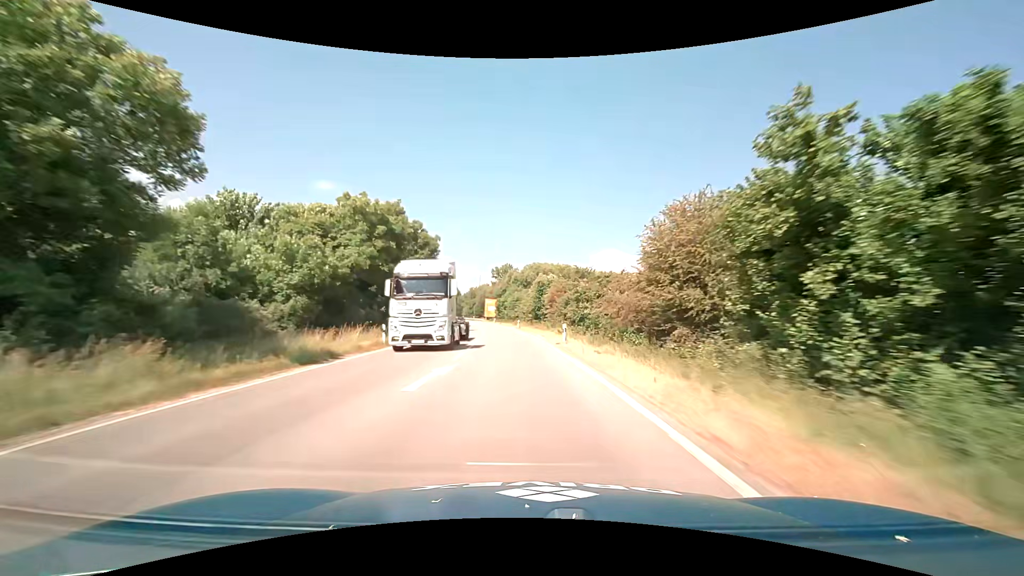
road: primary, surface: asphalt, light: Day
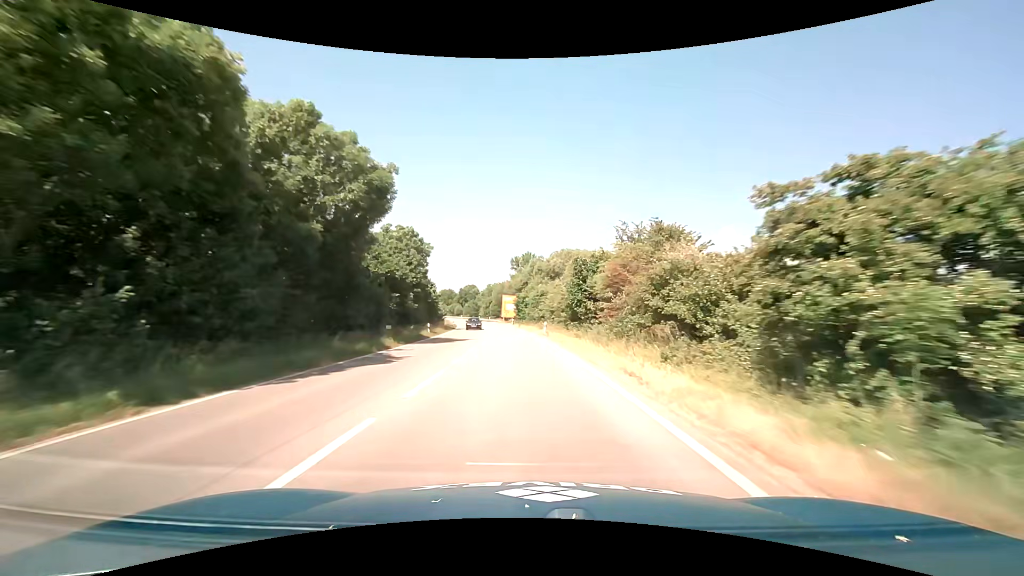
(-0.6, +24.7) m; -3°
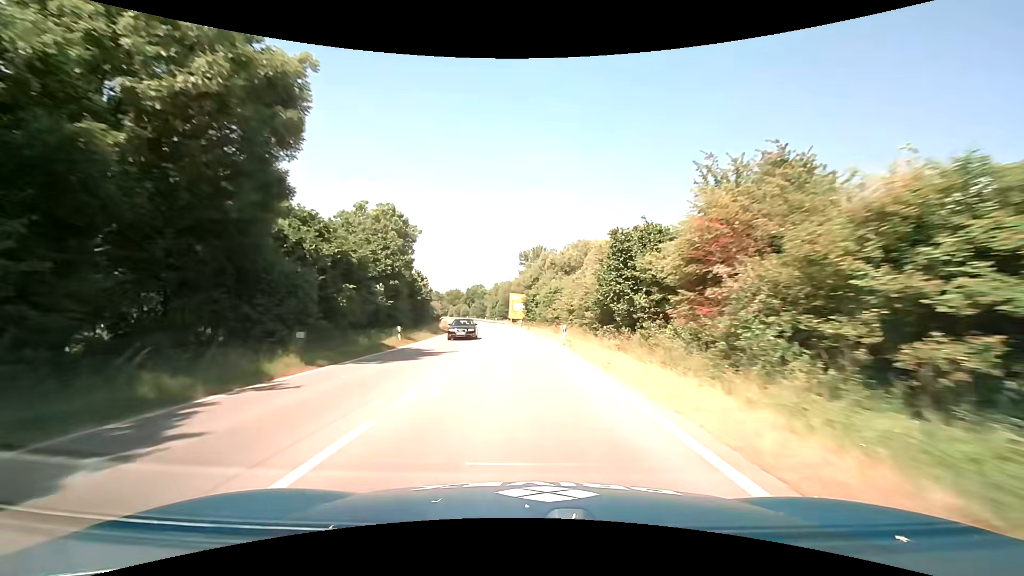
(-0.1, +12.1) m; -1°
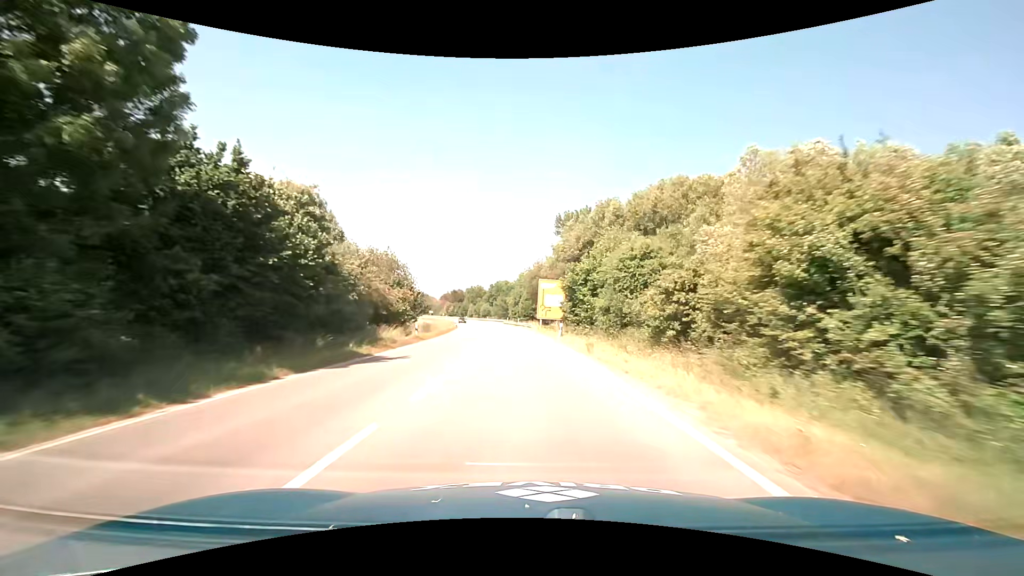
(-1.2, +35.4) m; -3°
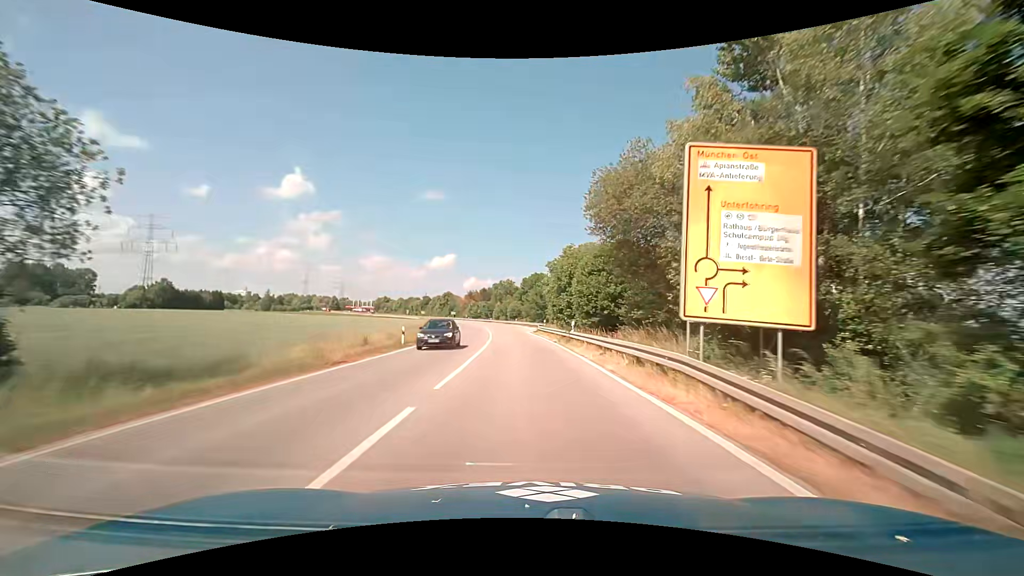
(-2.1, +46.0) m; -5°
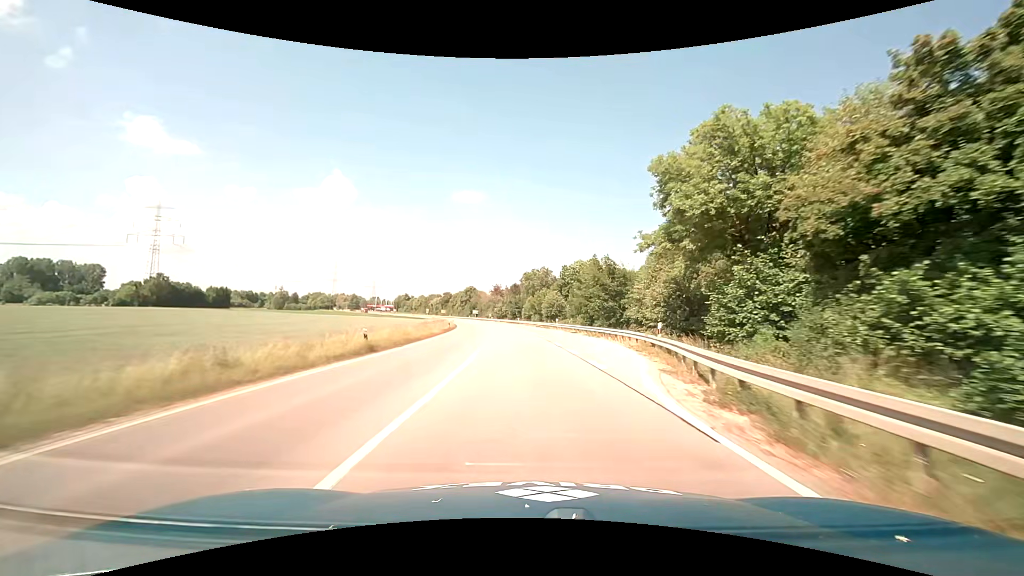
(-1.8, +44.9) m; -4°
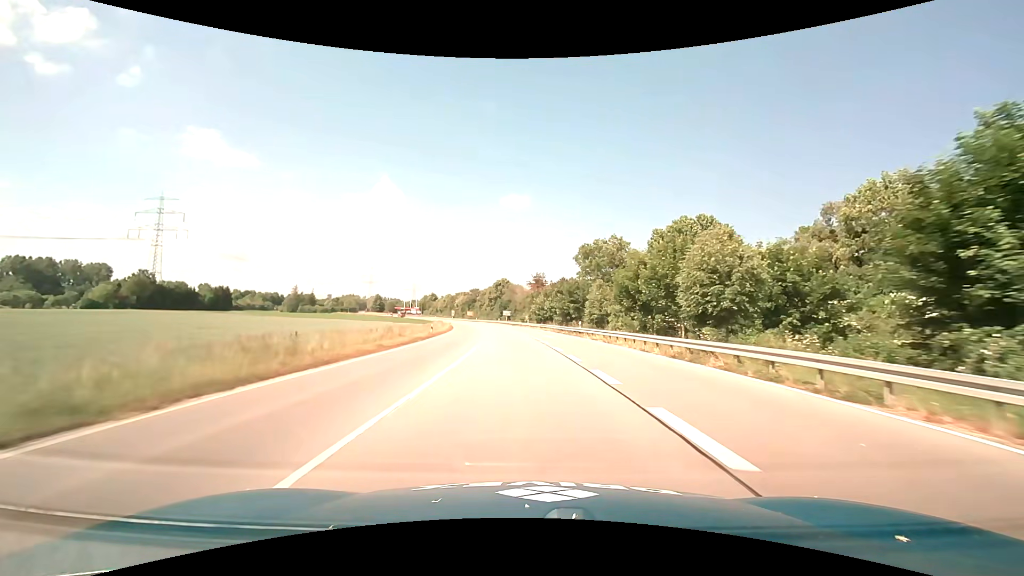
(-2.6, +56.8) m; -5°
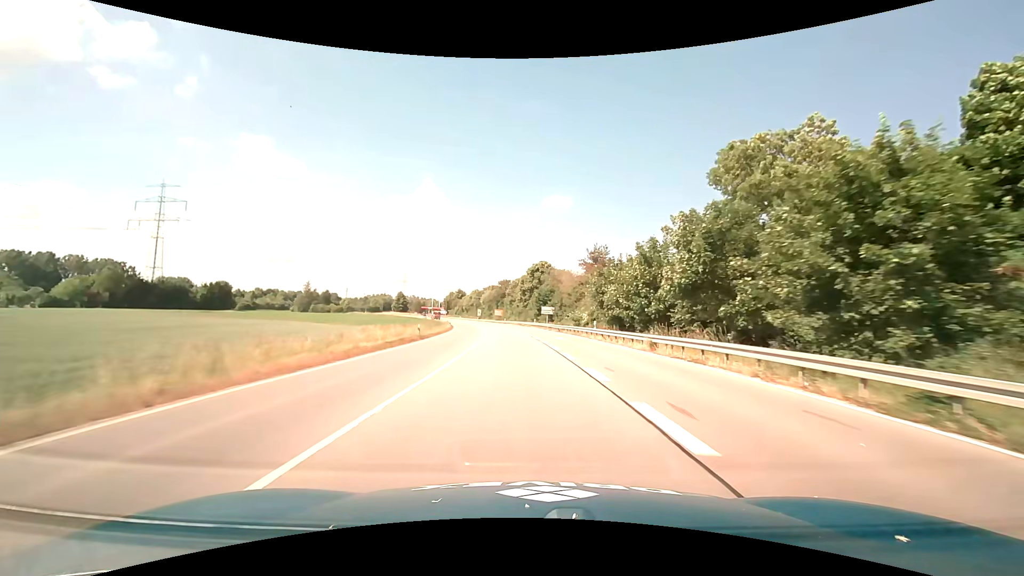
(-2.0, +47.3) m; -5°
(0, +10) (0, +20) (-1, +30) (-1, +40) (-2, +50) (-3, +60) (-4, +70) (-5, +80) (-7, +90) (-8, +100) m
